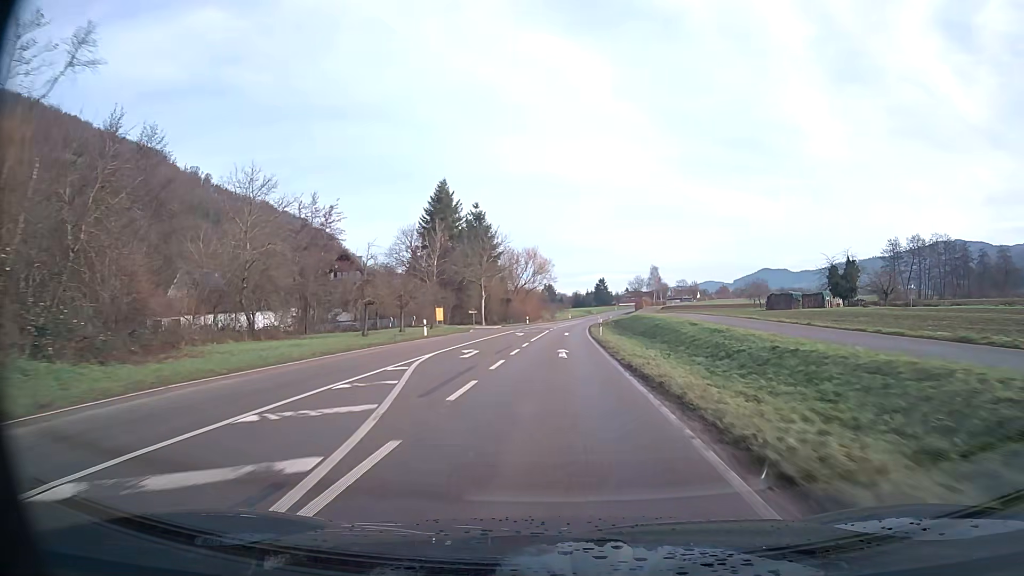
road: secondary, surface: asphalt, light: Day
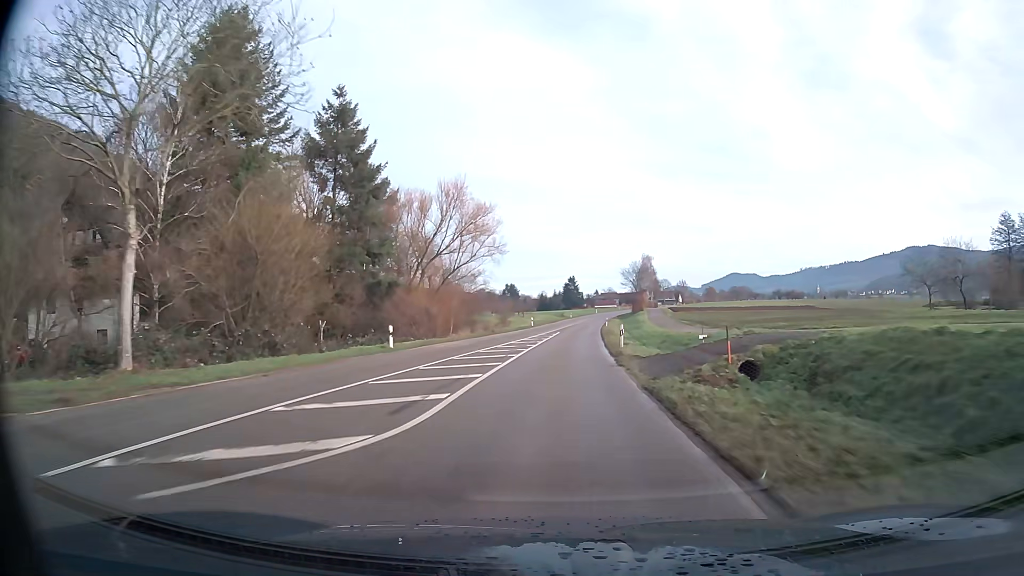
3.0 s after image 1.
(+1.8, +63.2) m; +3°
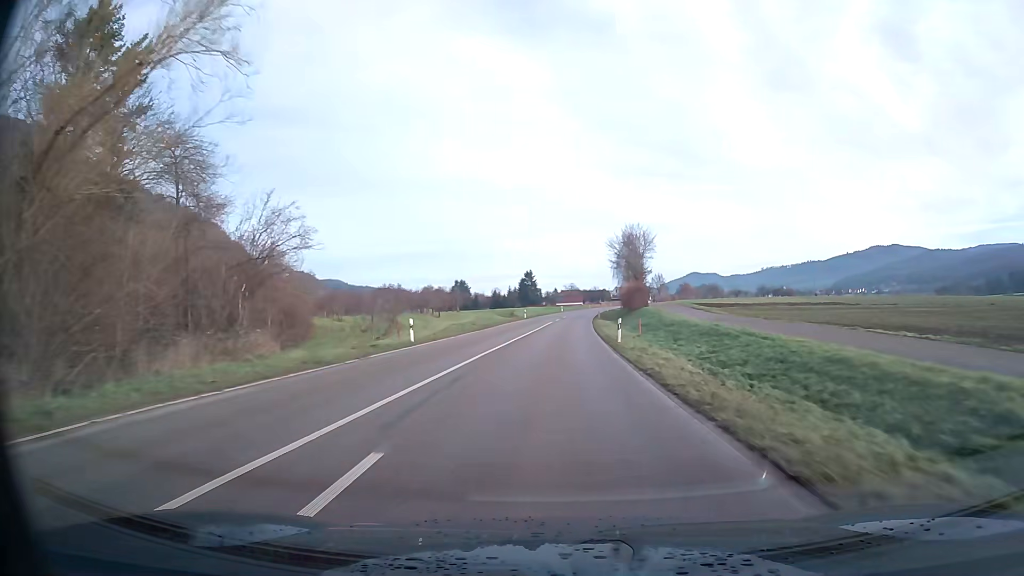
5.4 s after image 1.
(+1.6, +50.4) m; +4°
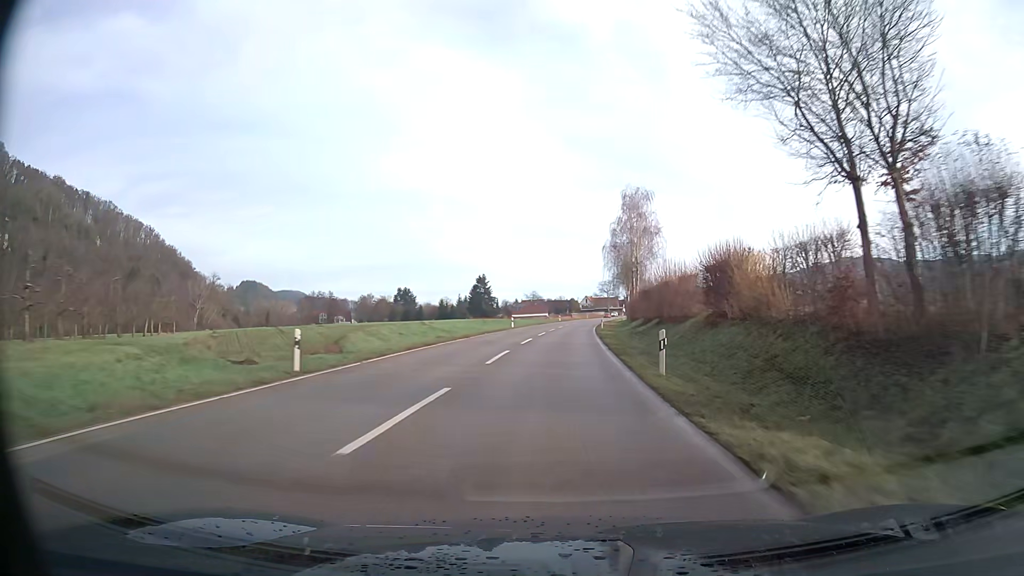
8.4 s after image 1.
(+1.7, +62.7) m; +3°
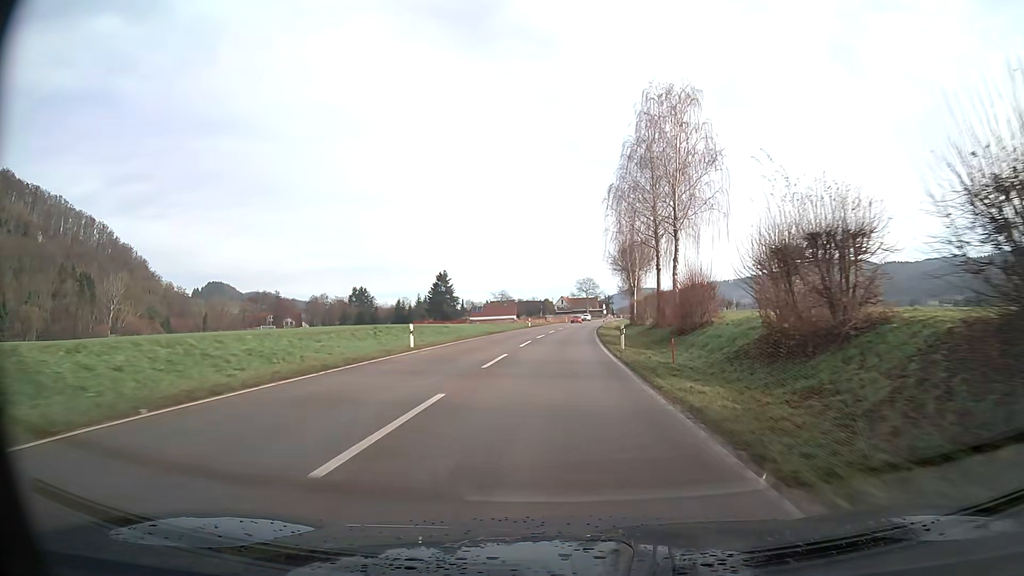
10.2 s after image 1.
(+0.7, +37.6) m; +2°
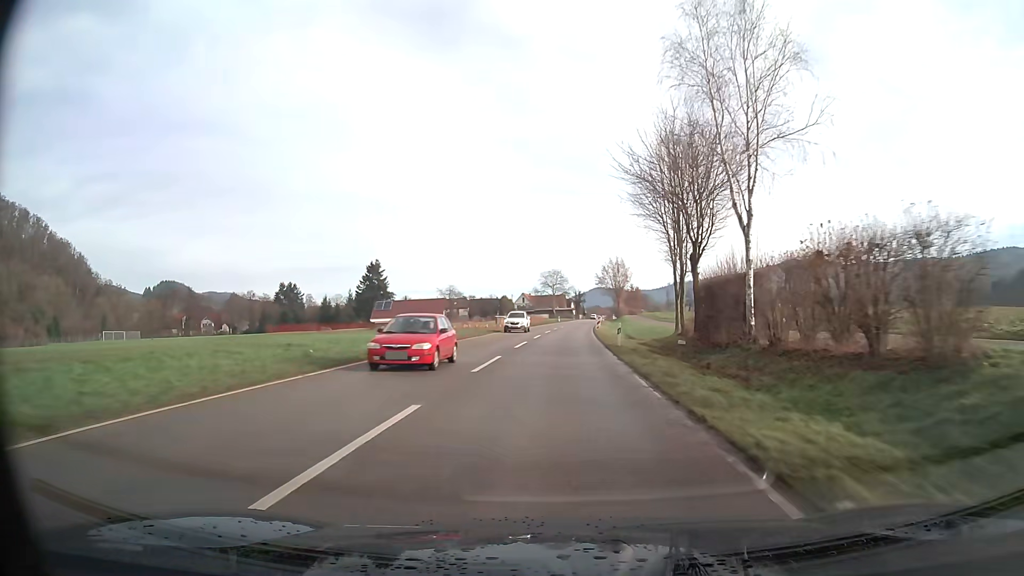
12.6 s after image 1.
(+1.3, +49.9) m; +3°
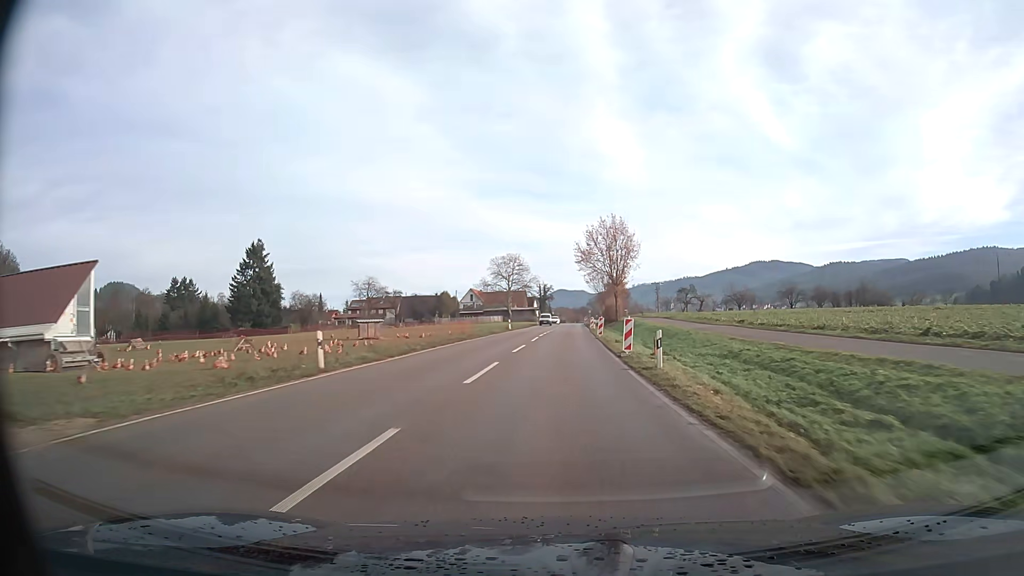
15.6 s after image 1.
(+1.6, +62.1) m; +3°
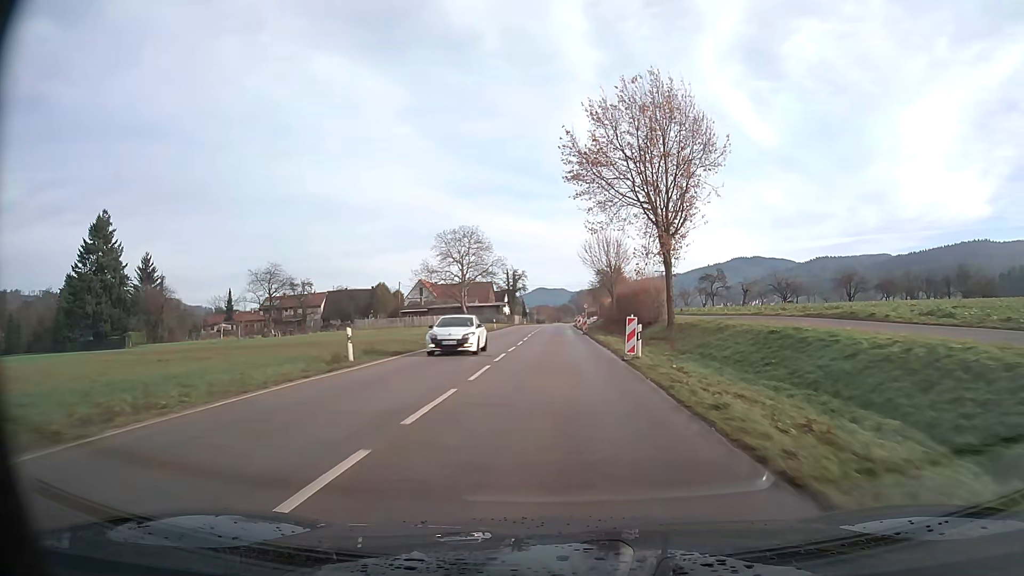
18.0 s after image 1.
(+0.8, +49.4) m; +1°
